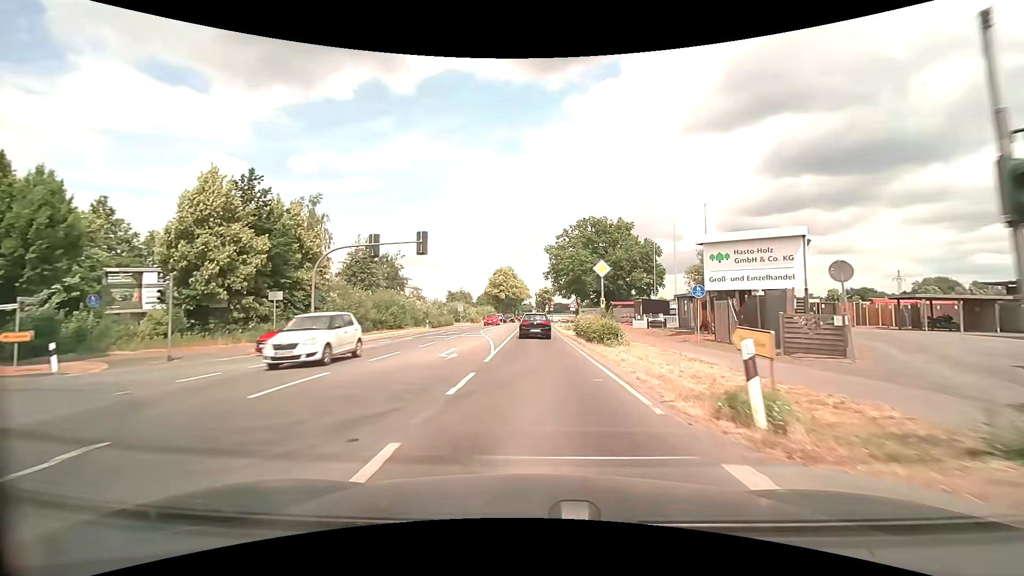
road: secondary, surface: asphalt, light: Day
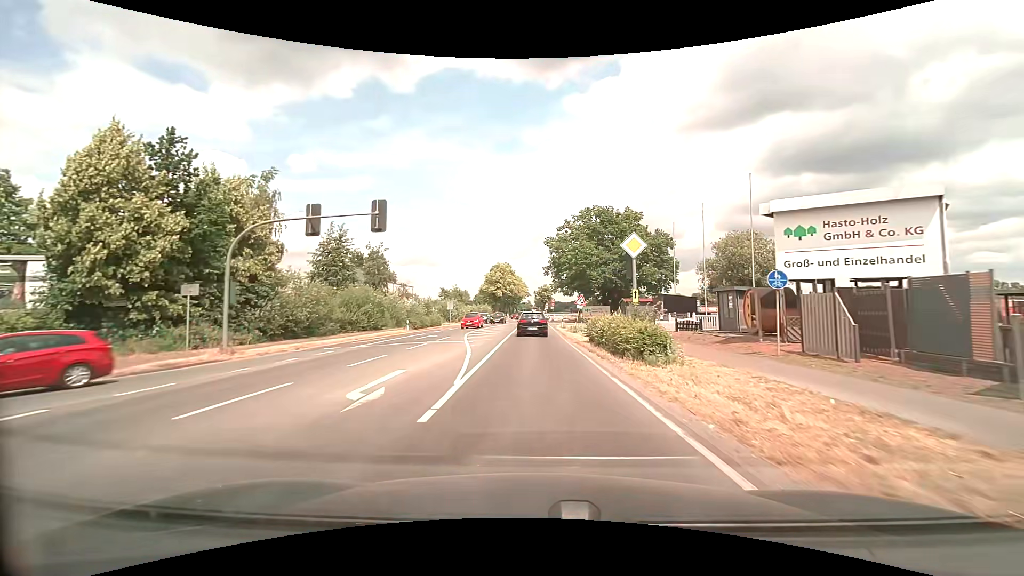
(0.0, +7.8) m; 0°
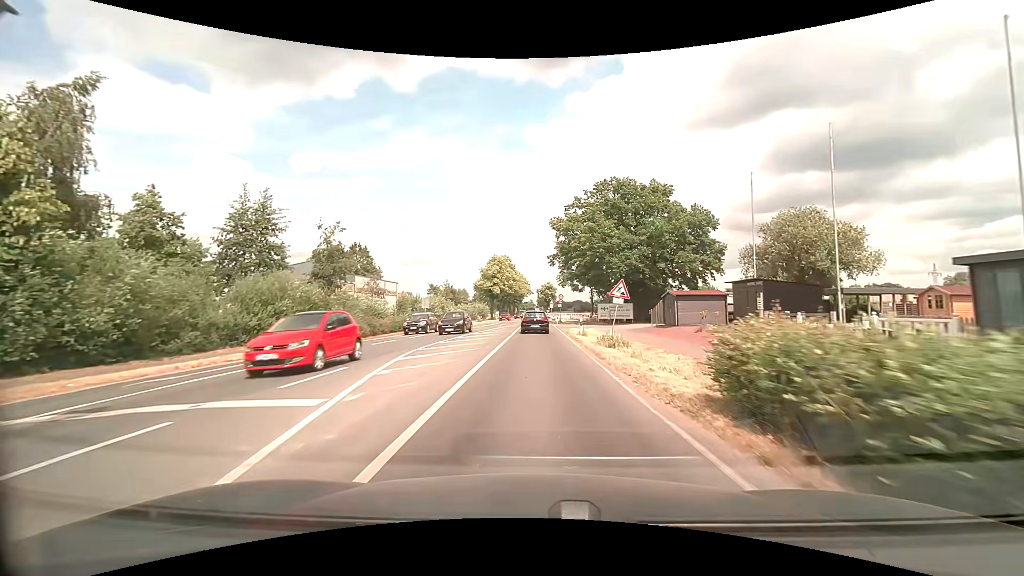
(0.0, +15.6) m; 0°
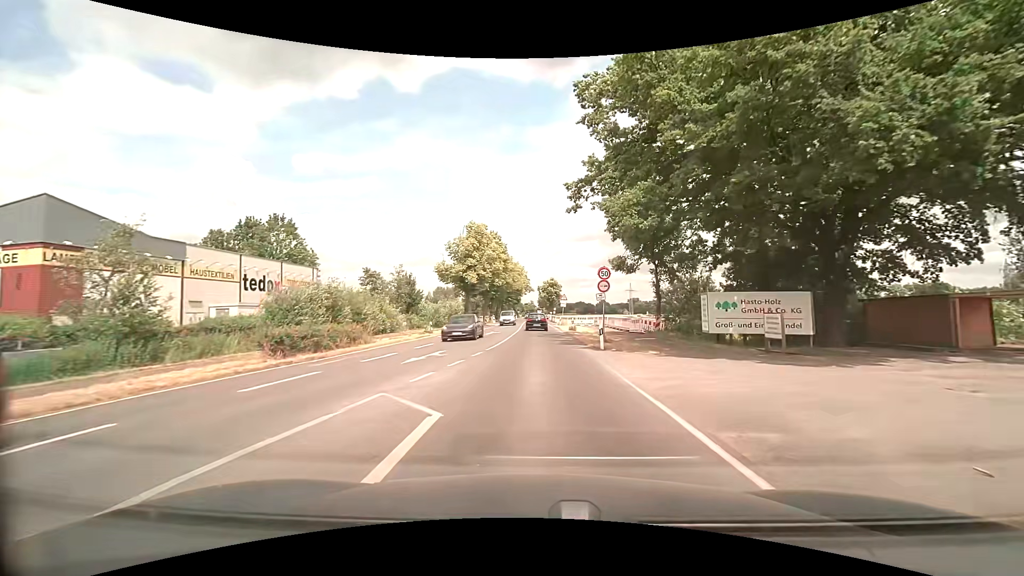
(0.0, +38.4) m; 0°
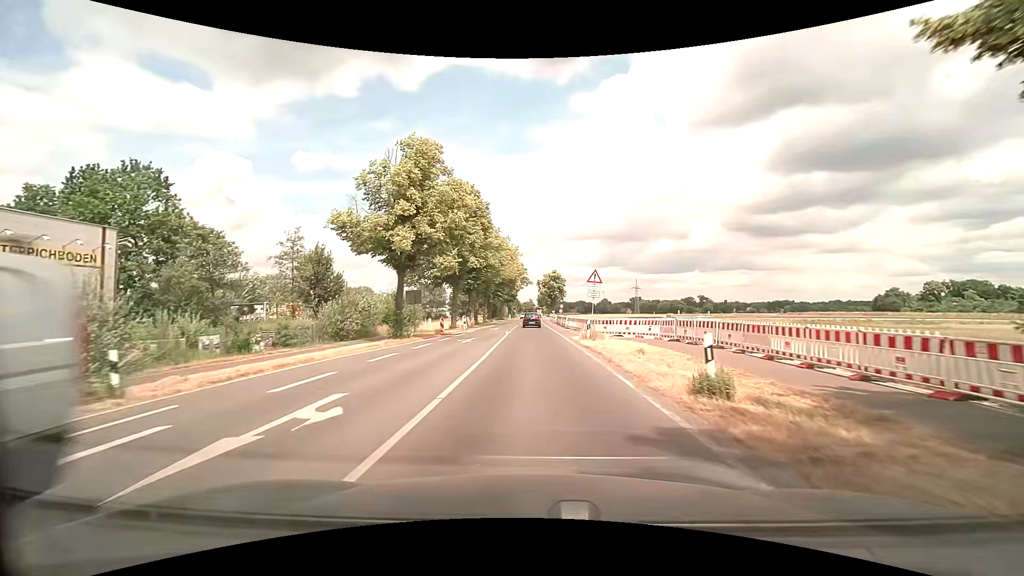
(+0.1, +30.5) m; 0°
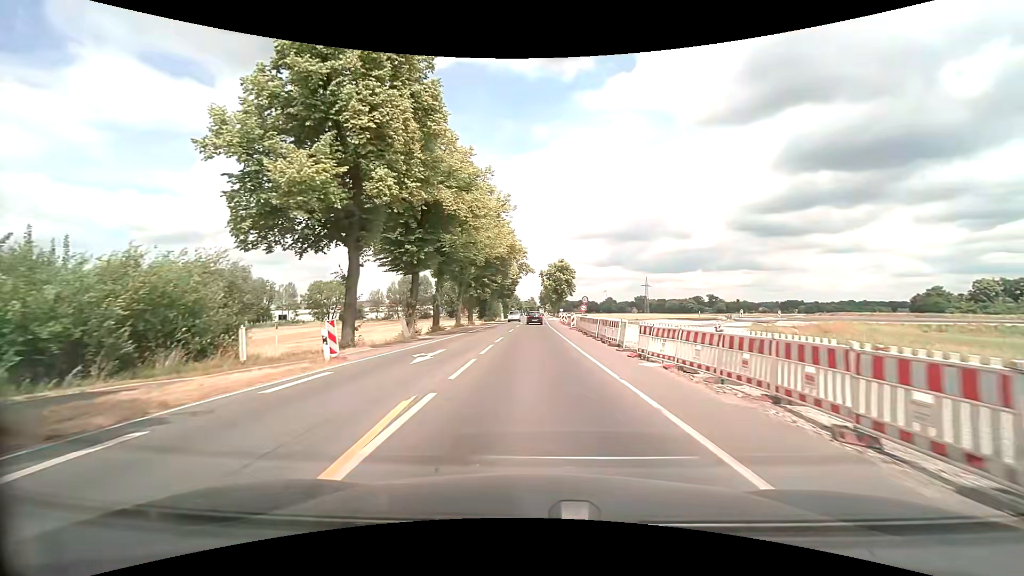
(-0.4, +30.5) m; -1°
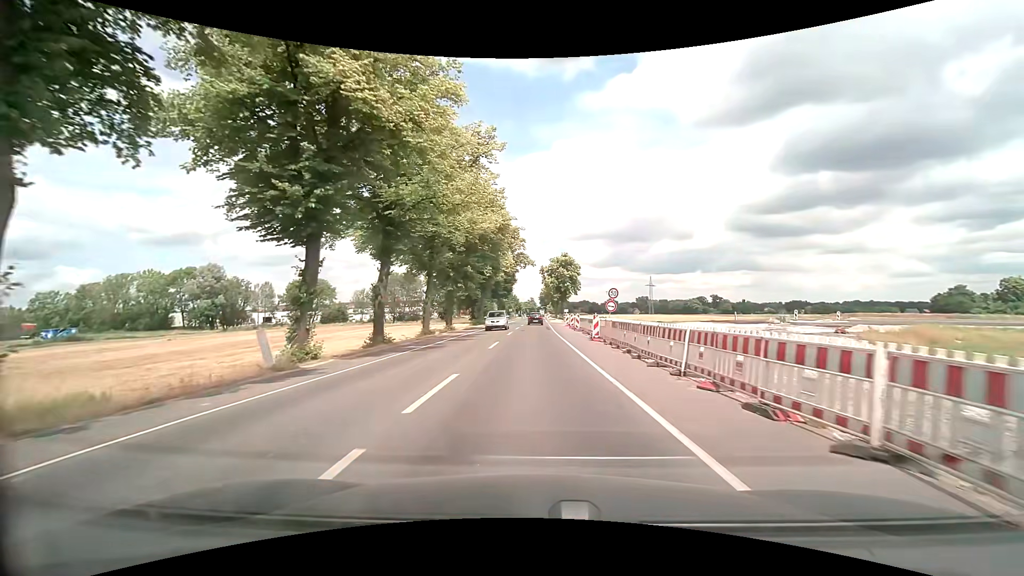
(+0.1, +15.2) m; +1°
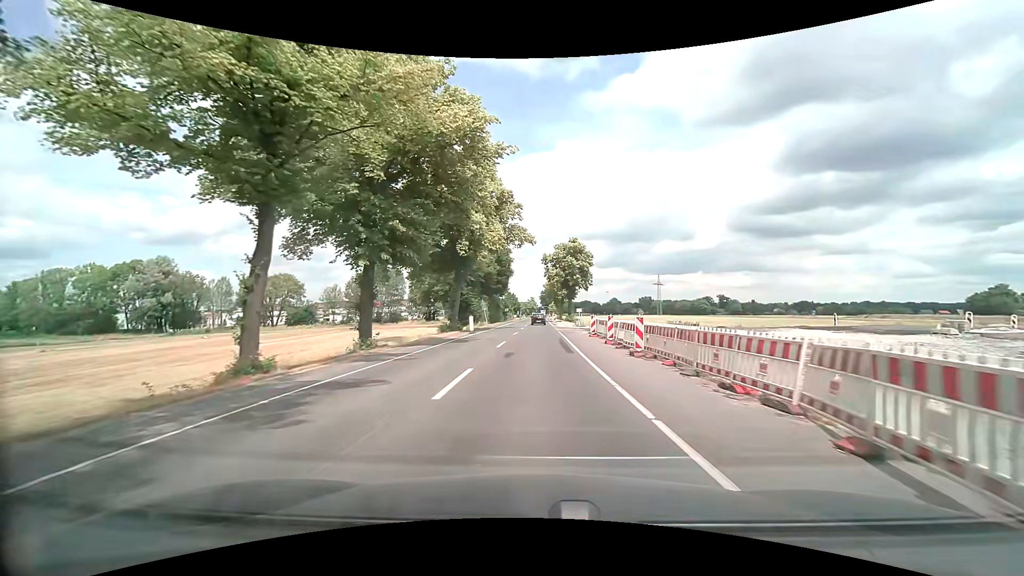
(-0.2, +22.8) m; -1°
(0, +10) (0, +20) (0, +30) (0, +40) (+1, +50) (+1, +60) (+1, +70) (+1, +80) (+1, +90) (+1, +100) m
